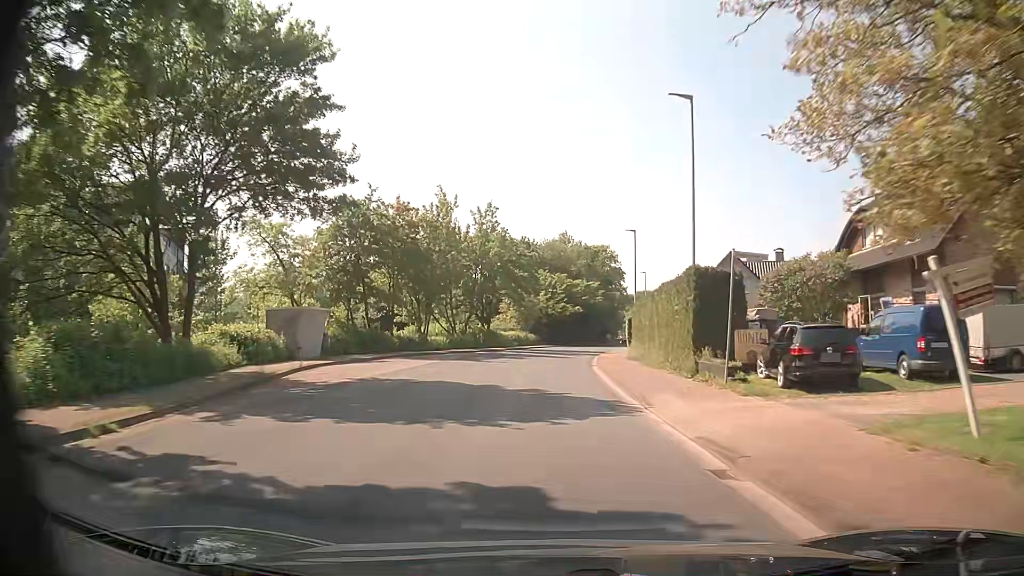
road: tertiary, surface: asphalt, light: Day
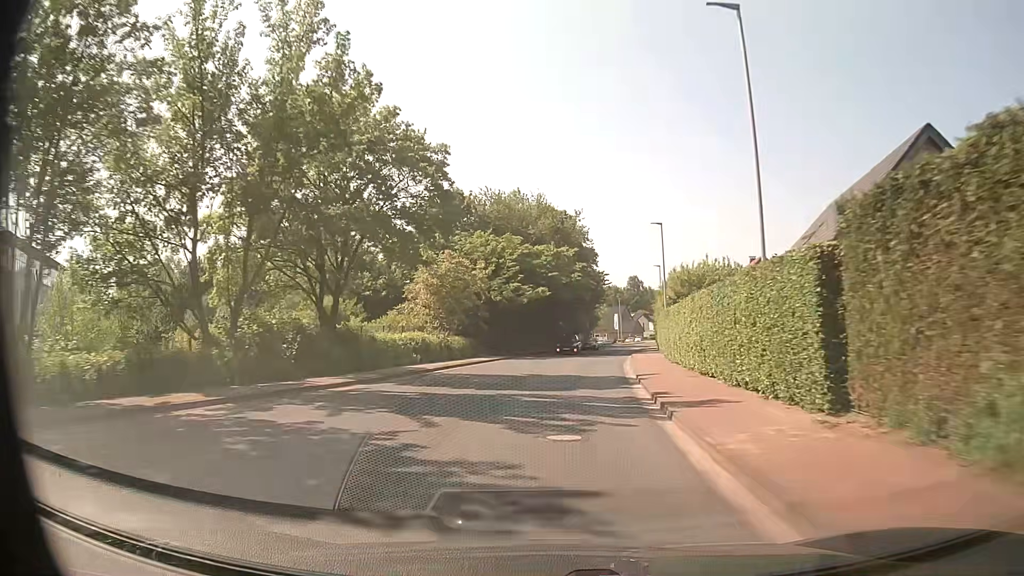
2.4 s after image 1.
(+1.0, +35.5) m; +4°
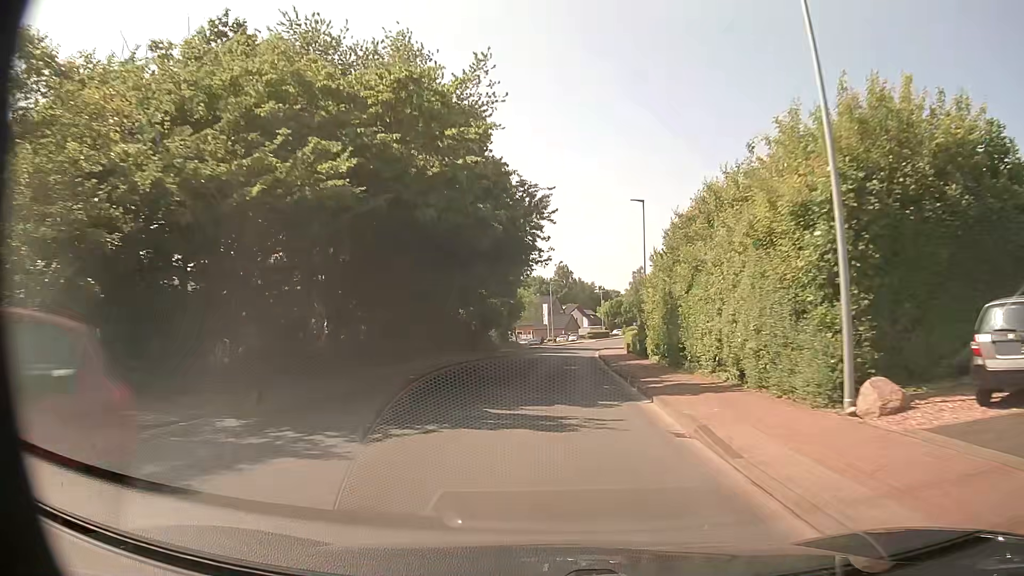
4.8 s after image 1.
(+2.3, +35.6) m; +7°
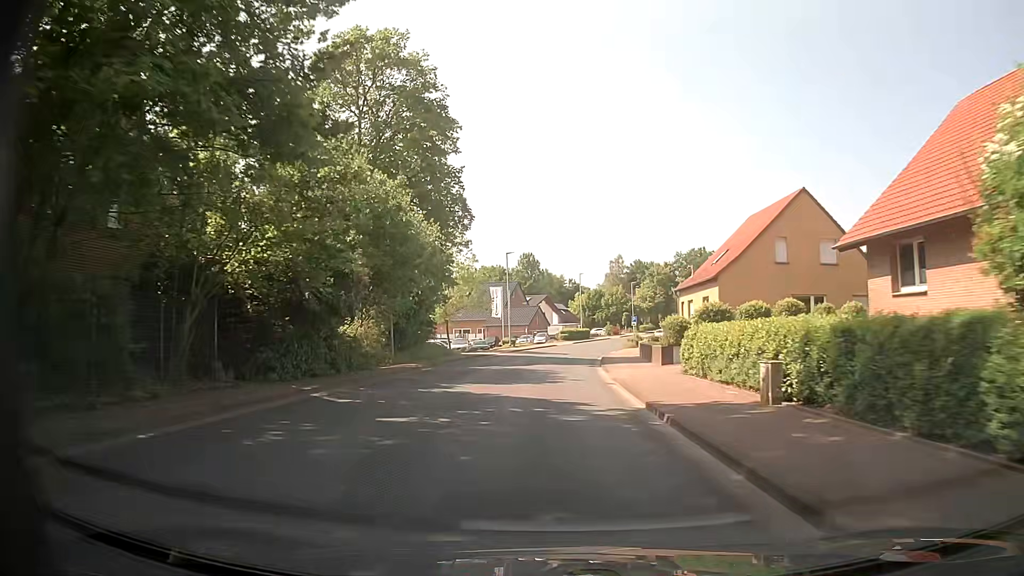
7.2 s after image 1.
(+0.9, +35.6) m; +3°
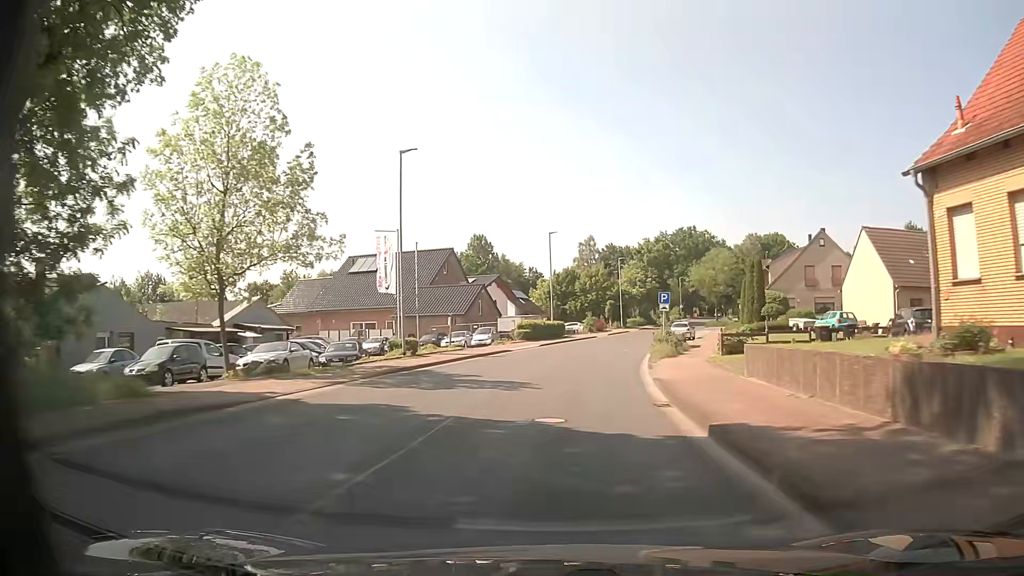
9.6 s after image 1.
(+0.8, +35.1) m; +4°
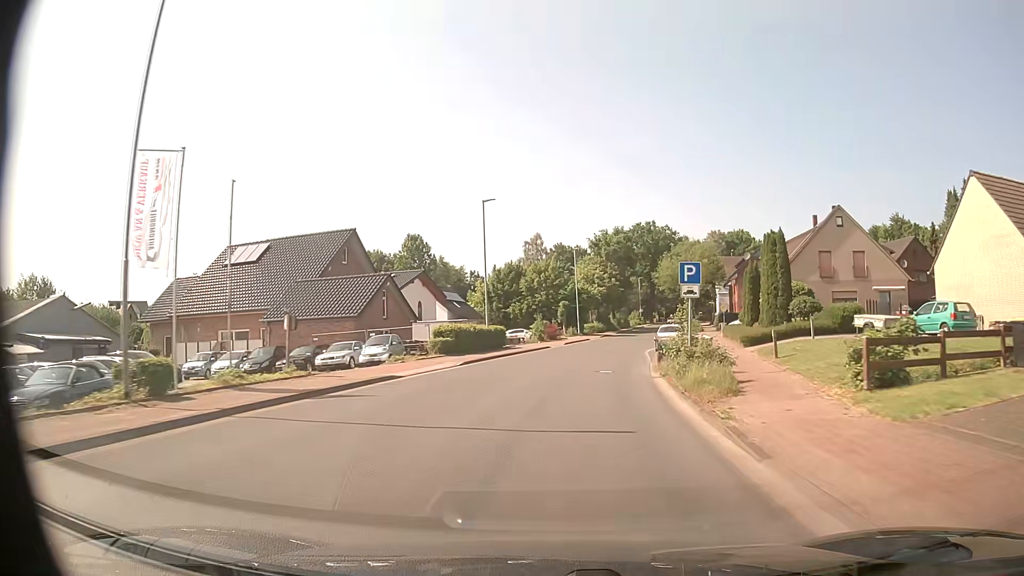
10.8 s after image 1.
(+0.7, +17.1) m; +4°
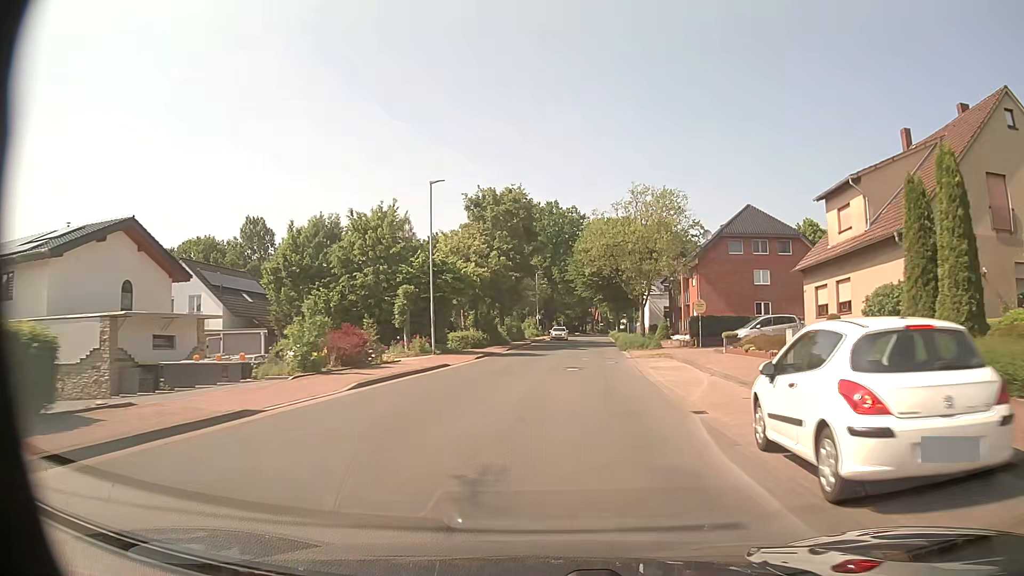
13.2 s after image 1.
(+3.2, +34.3) m; +10°
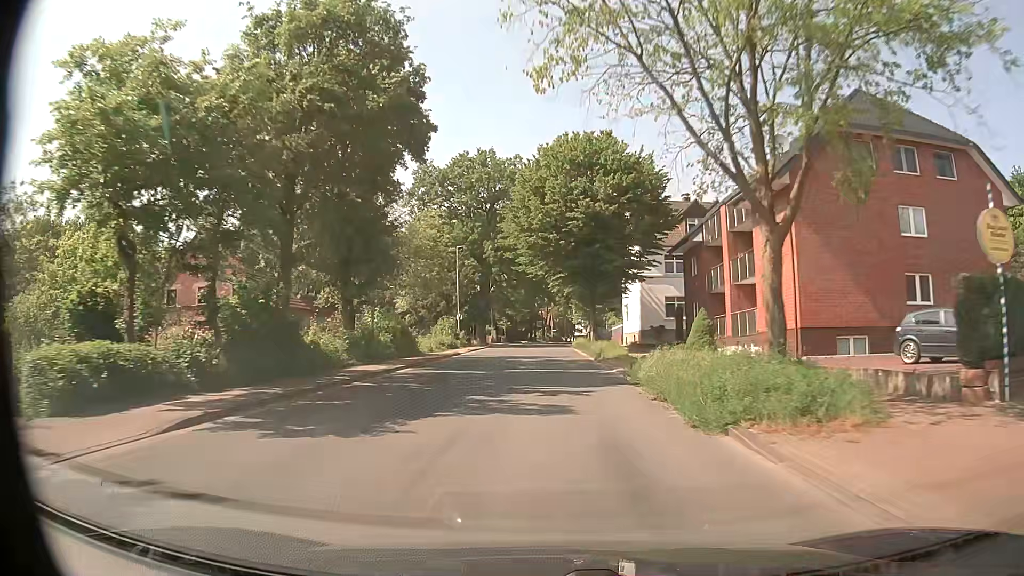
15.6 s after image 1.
(+2.0, +34.9) m; +4°
(0, +10) (0, +20) (0, +30) (0, +40) (0, +50) (0, +60) (0, +70) (0, +80) (0, +90) (+1, +100) m
